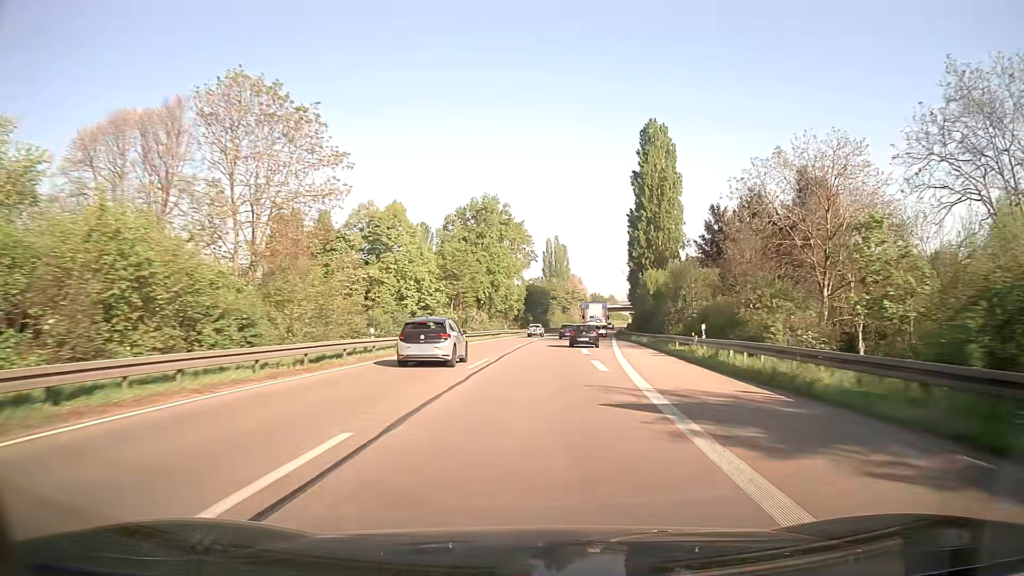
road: trunk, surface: asphalt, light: Day
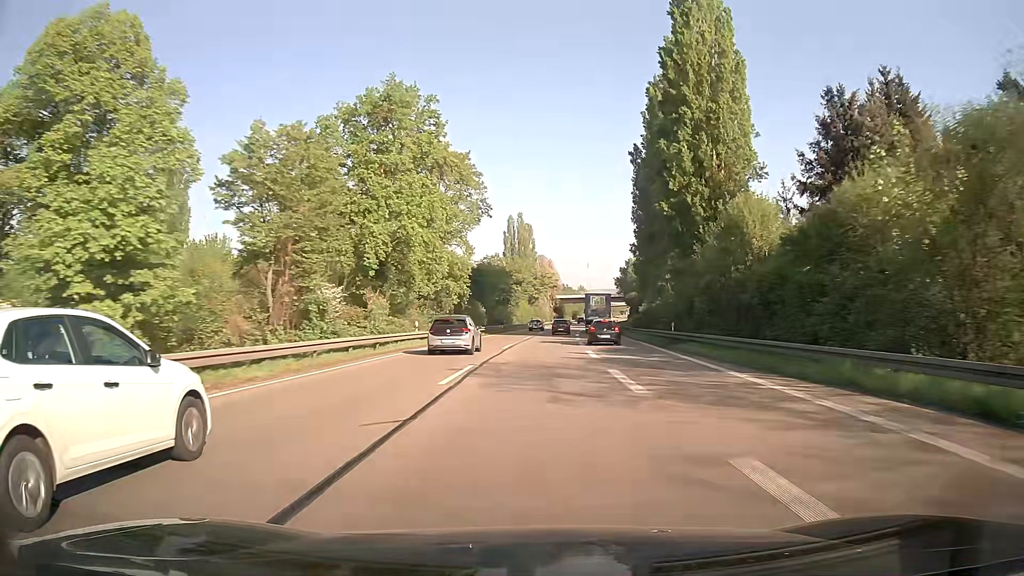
(+1.2, +43.1) m; +3°
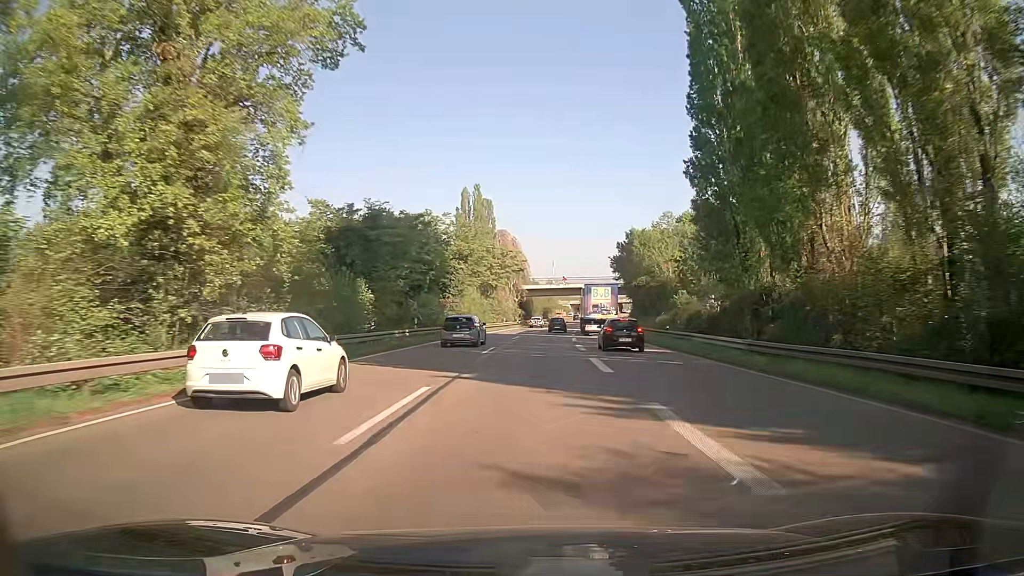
(+1.2, +43.6) m; +3°
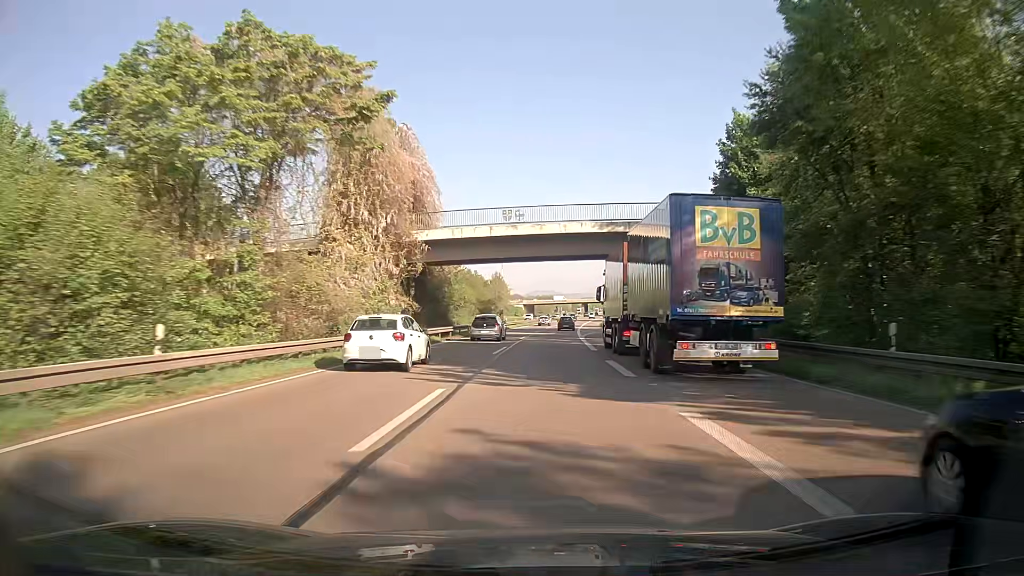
(+2.2, +73.9) m; +4°
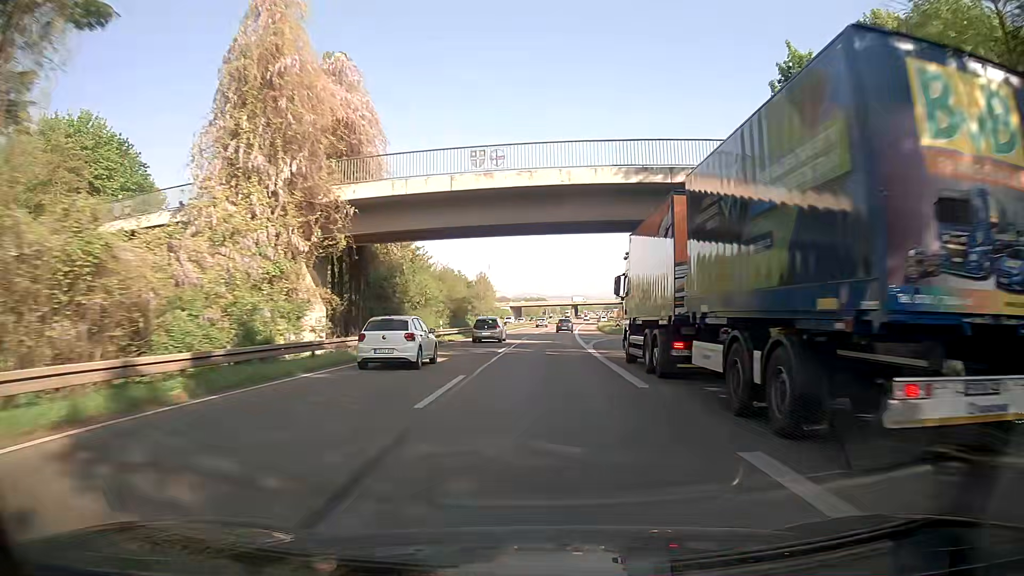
(+0.1, +15.0) m; +1°
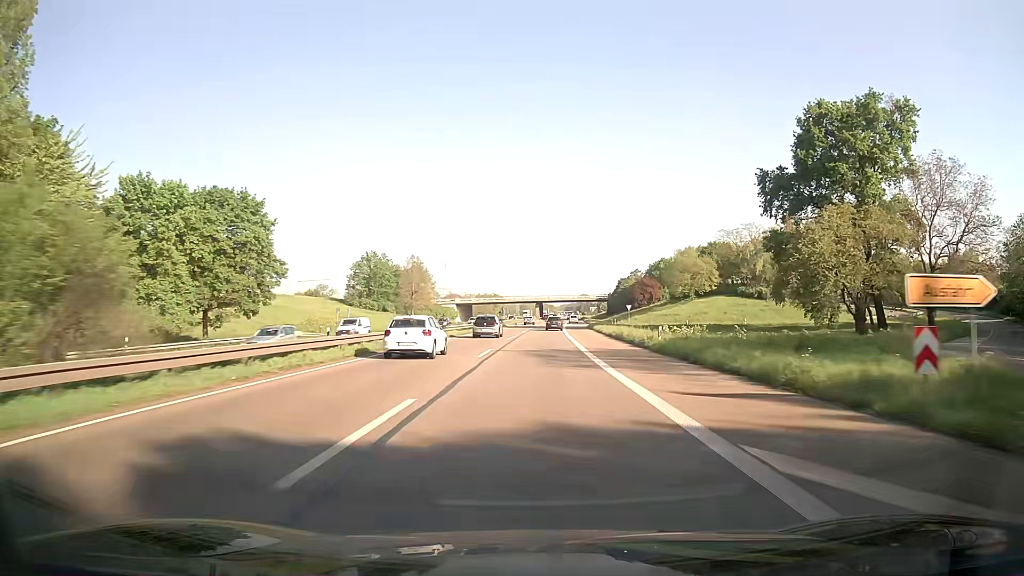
(+2.0, +60.2) m; +3°
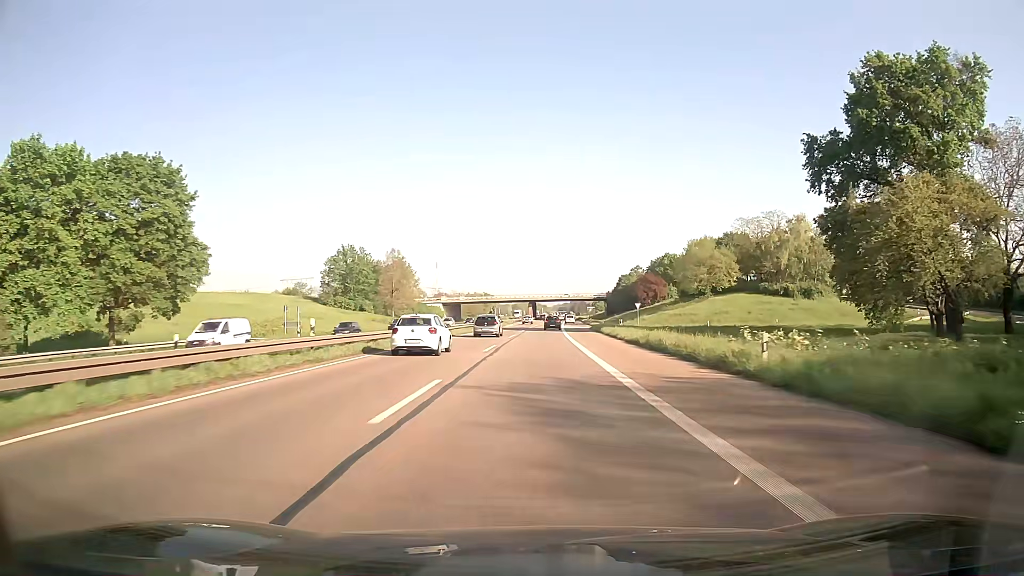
(0.0, +15.1) m; 0°
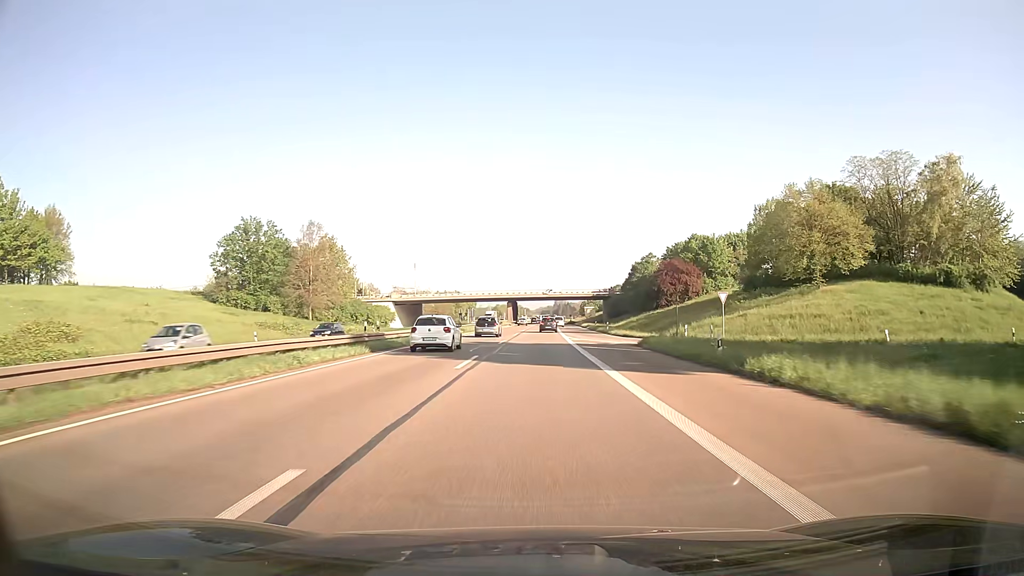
(+0.5, +45.5) m; +1°
(0, +10) (0, +20) (0, +30) (0, +40) (+1, +50) (+1, +60) (+1, +70) (+1, +80) (+2, +90) (+2, +100) m
